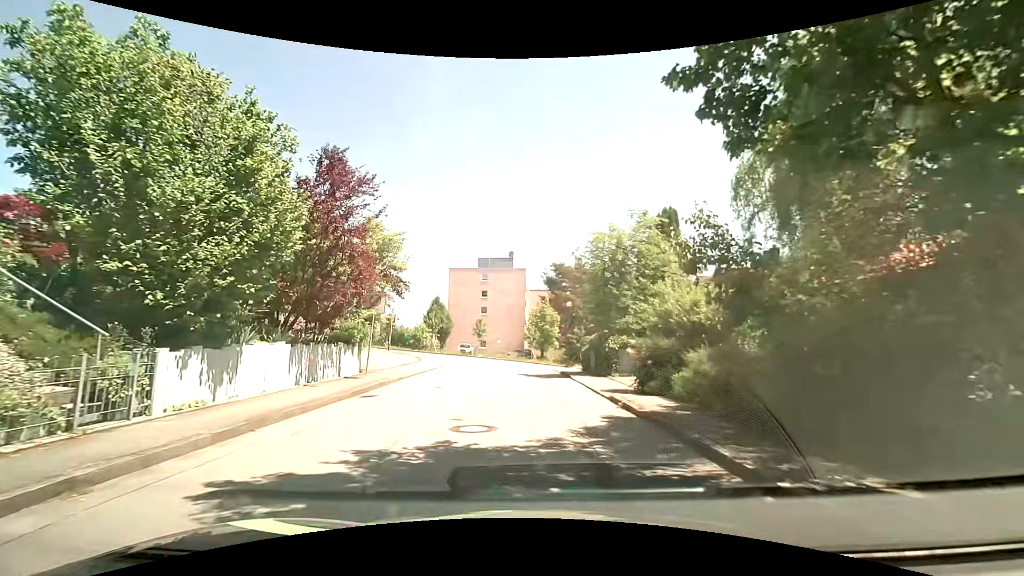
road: residential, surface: asphalt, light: Day
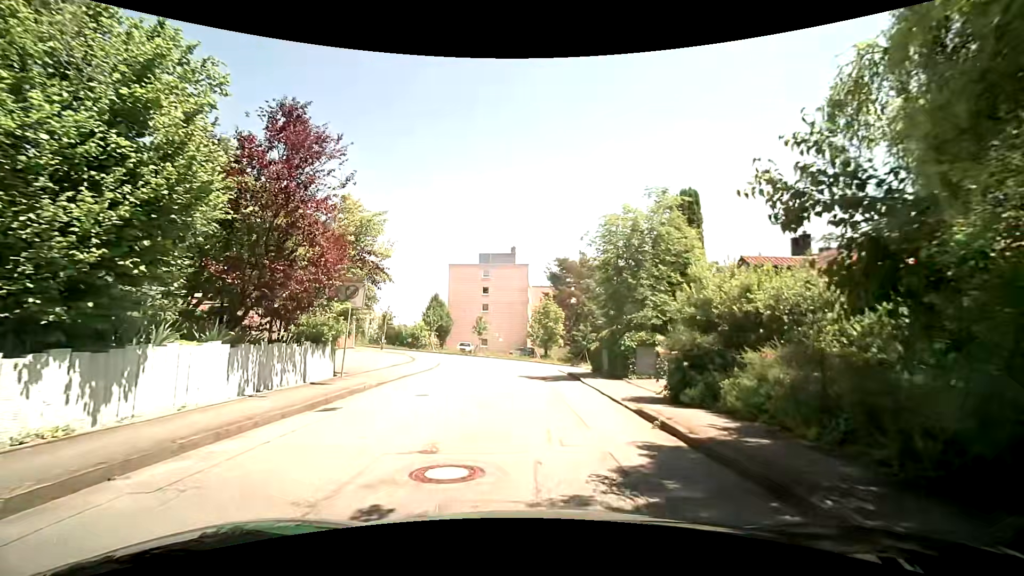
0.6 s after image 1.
(0.0, +2.8) m; 0°
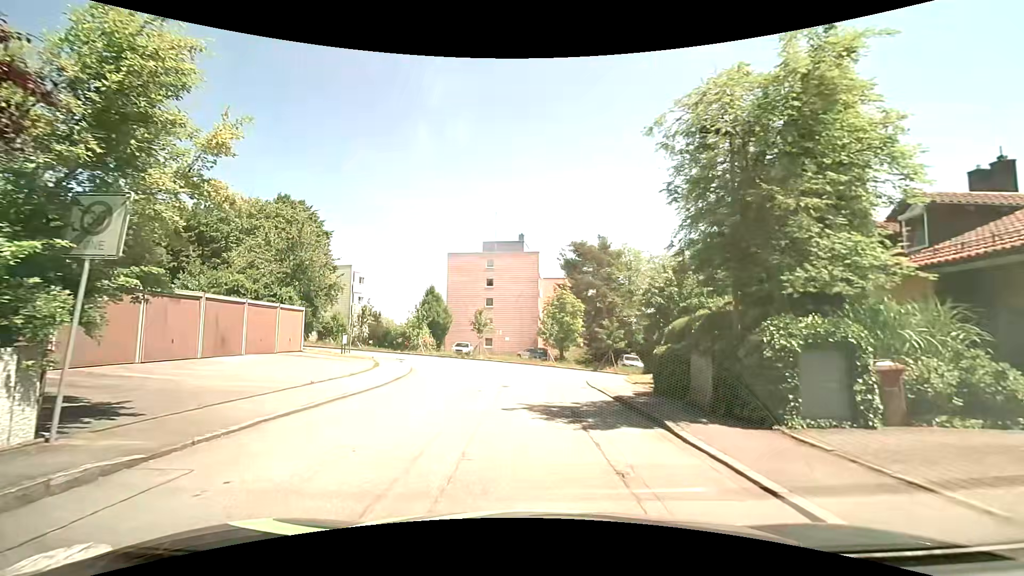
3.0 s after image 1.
(-0.1, +10.2) m; -1°
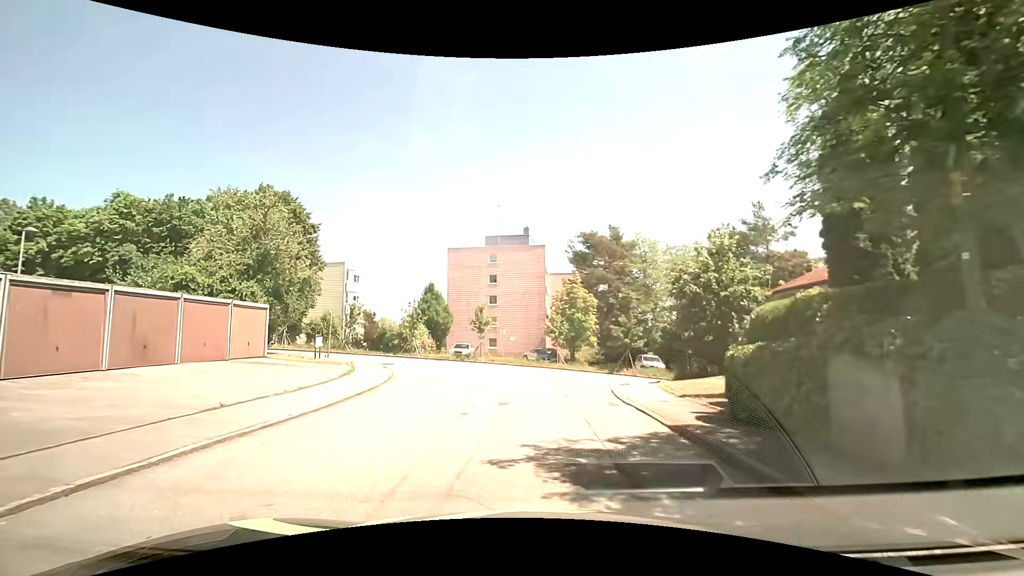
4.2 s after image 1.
(-0.1, +4.5) m; -1°
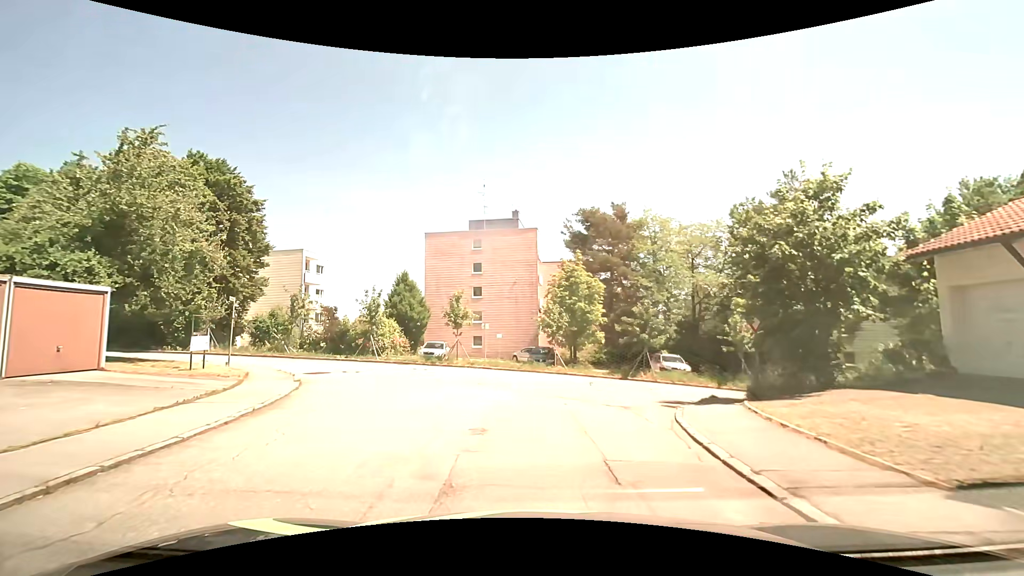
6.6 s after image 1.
(0.0, +8.3) m; +1°
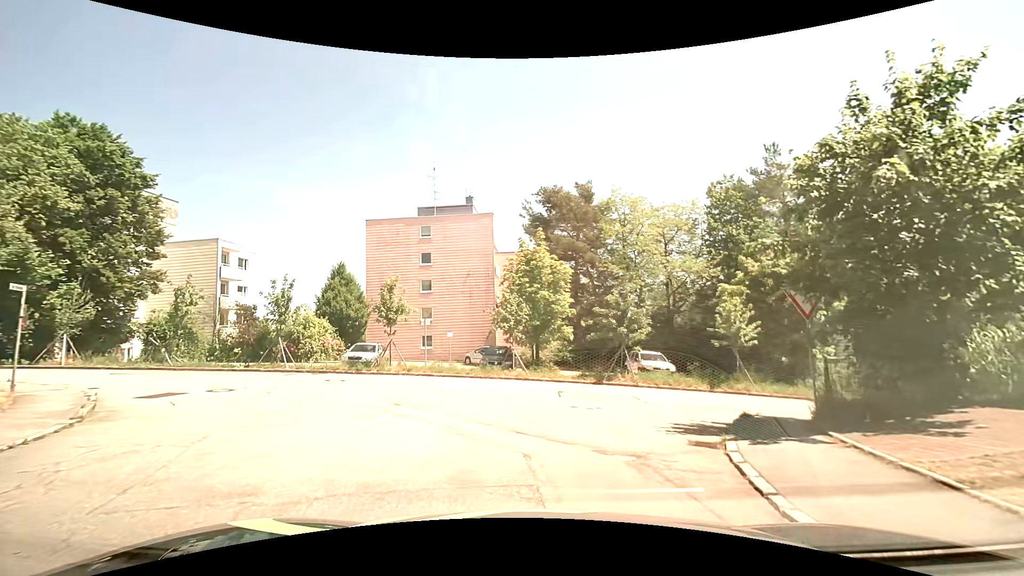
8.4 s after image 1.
(+0.2, +5.8) m; +5°
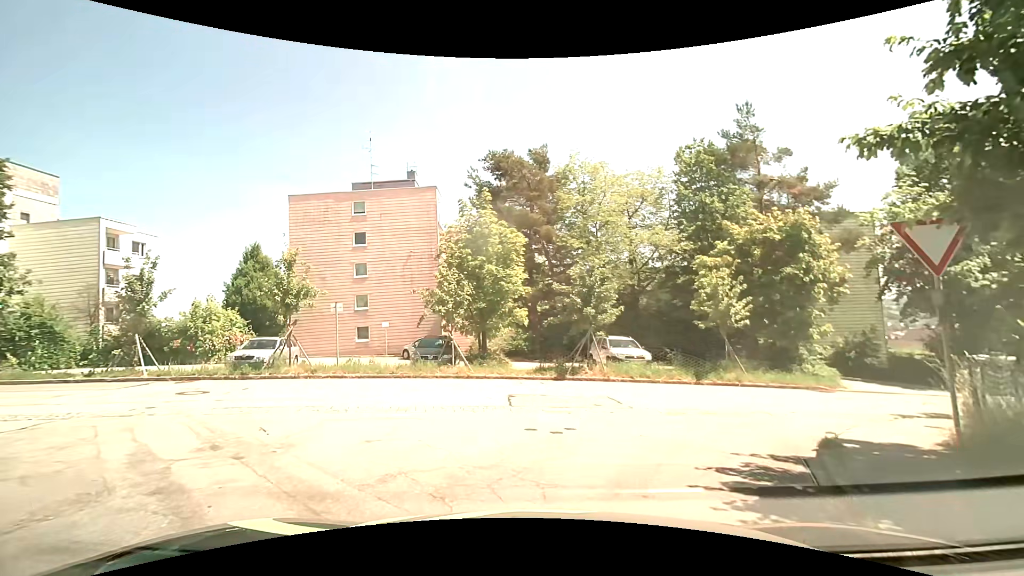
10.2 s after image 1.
(+0.2, +5.1) m; +6°
